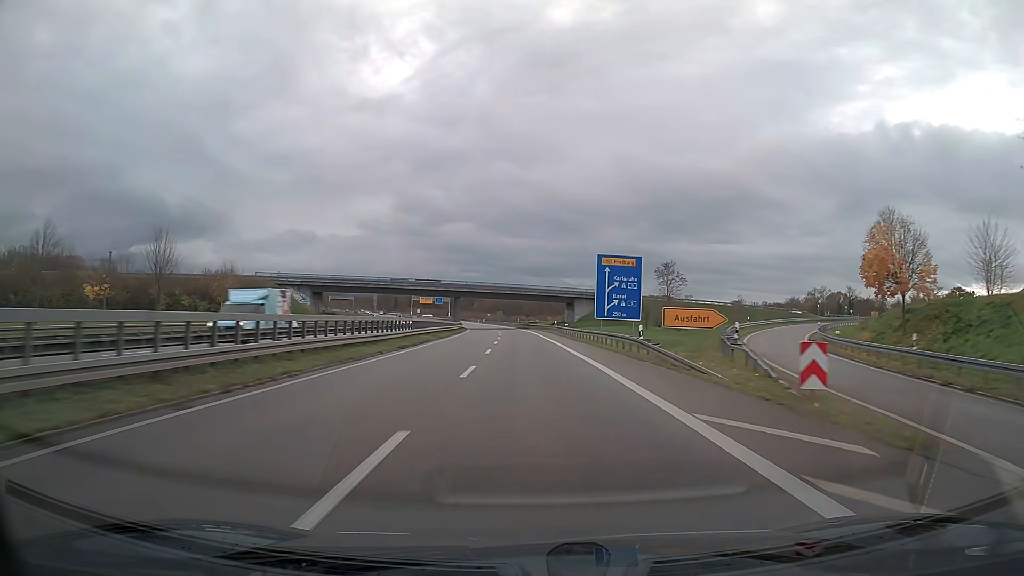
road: trunk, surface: asphalt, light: Day
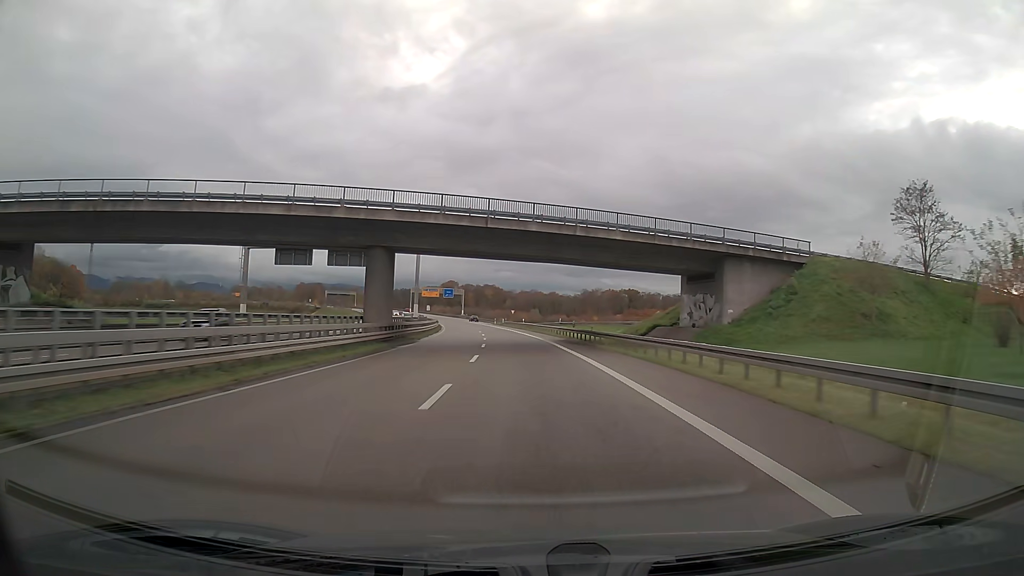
(-1.9, +76.6) m; -3°
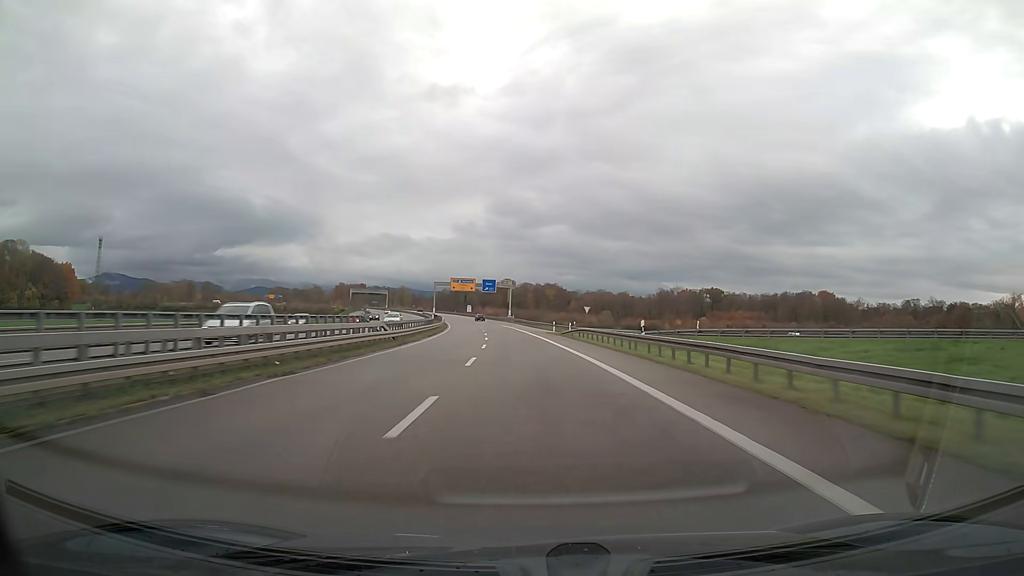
(-2.7, +61.4) m; -5°
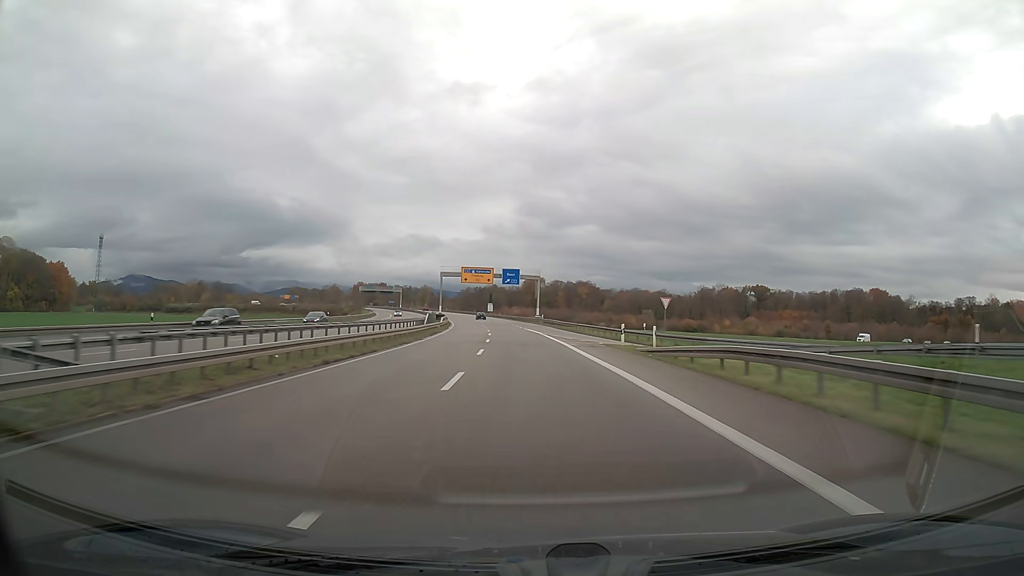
(-0.8, +30.8) m; -3°
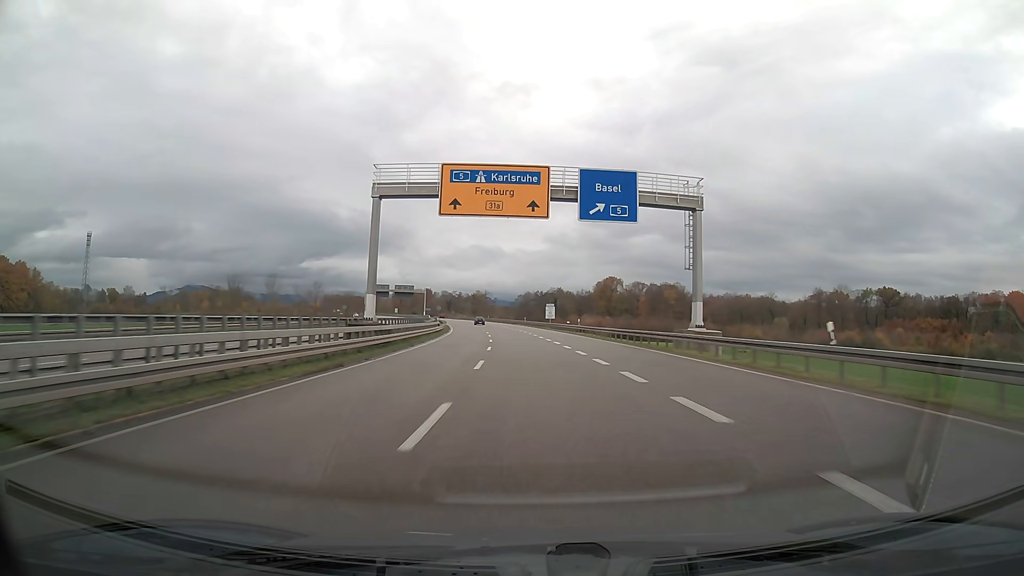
(-3.7, +76.6) m; -5°
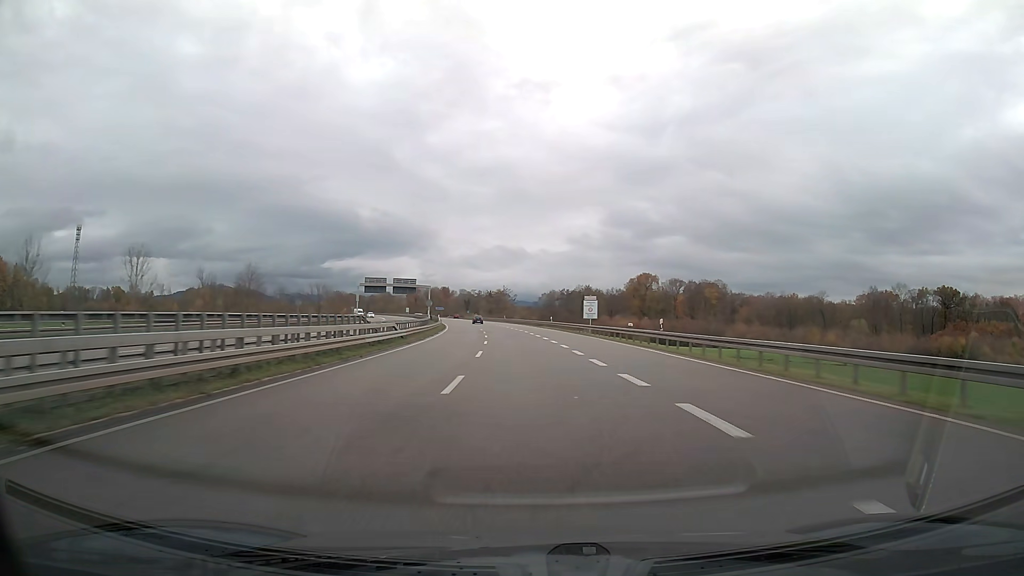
(-0.6, +30.6) m; -2°
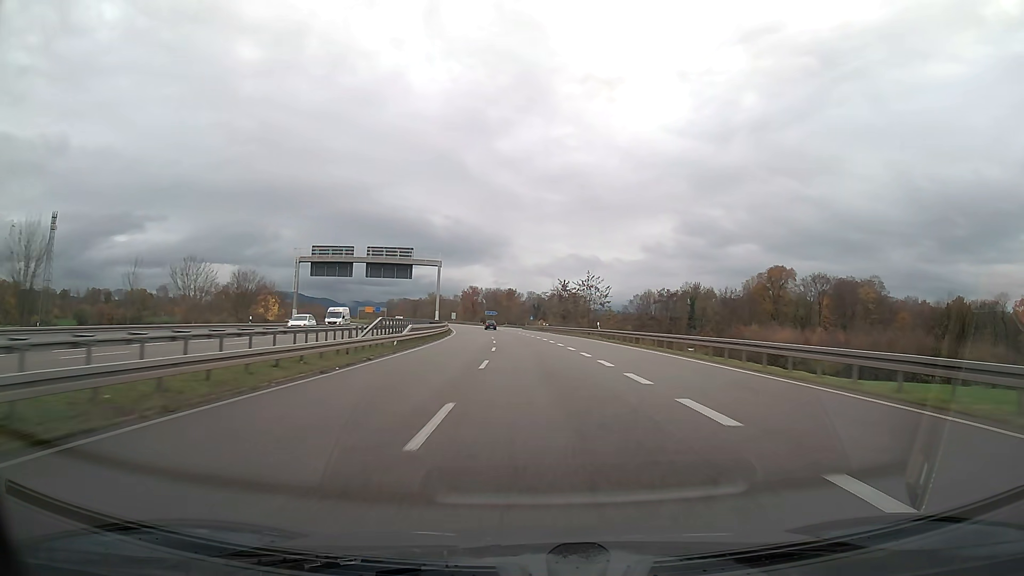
(-4.1, +75.8) m; -6°
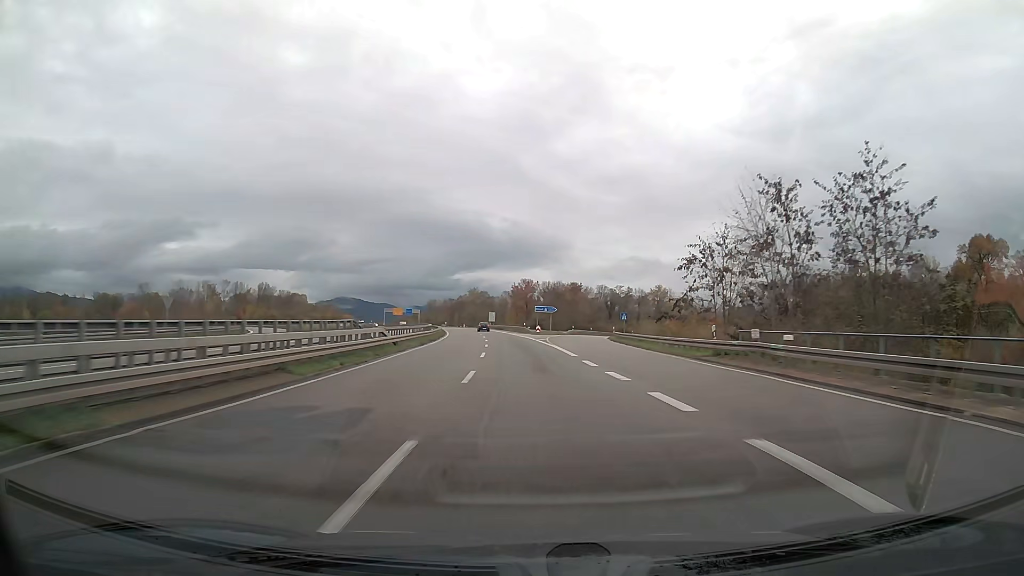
(-3.3, +75.0) m; -5°
(0, +10) (0, +20) (-1, +30) (-1, +40) (-2, +50) (-2, +60) (-3, +70) (-4, +80) (-5, +90) (-7, +100) m
